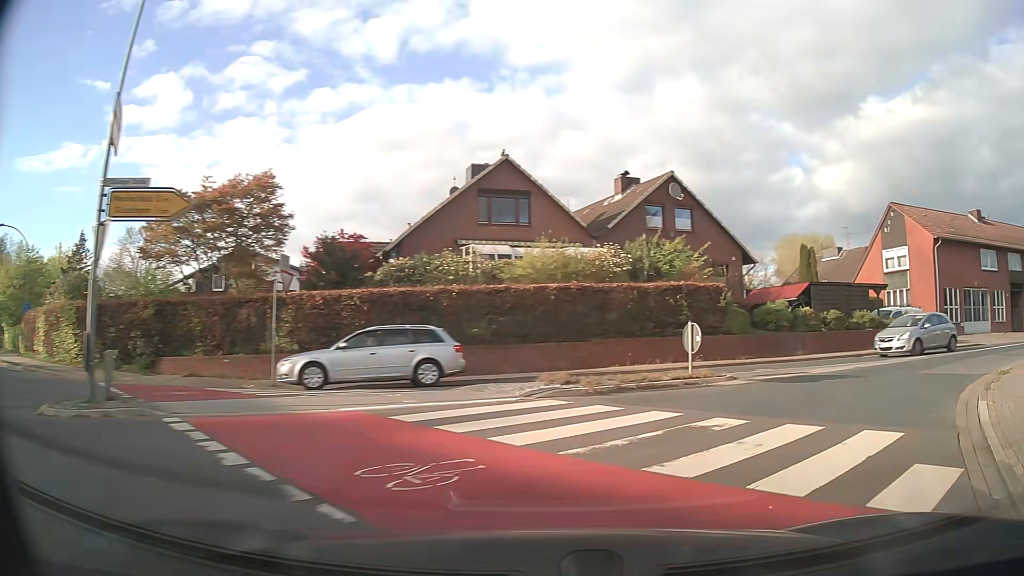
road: tertiary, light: Day
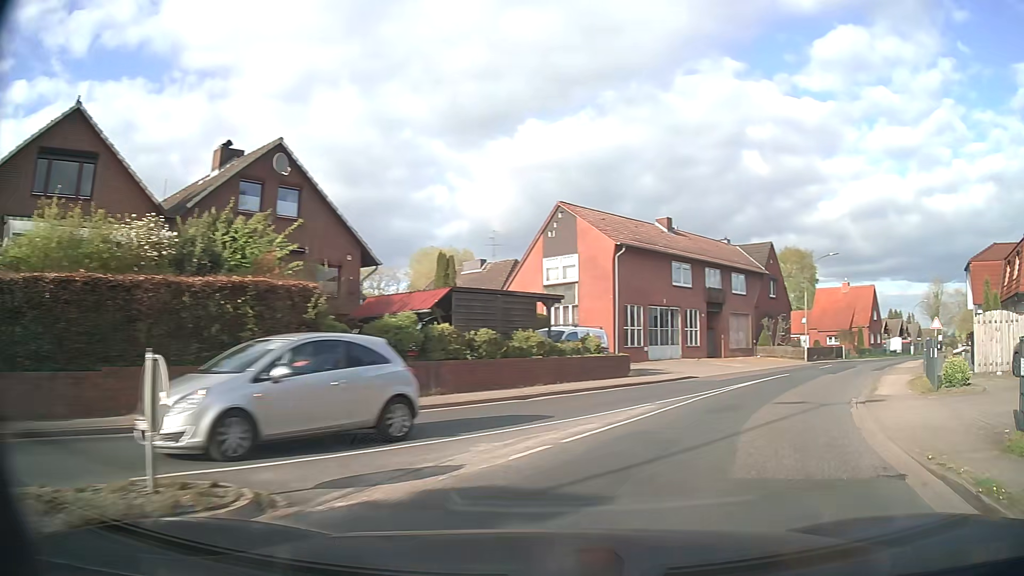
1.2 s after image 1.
(+2.4, +8.4) m; +32°
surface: asphalt
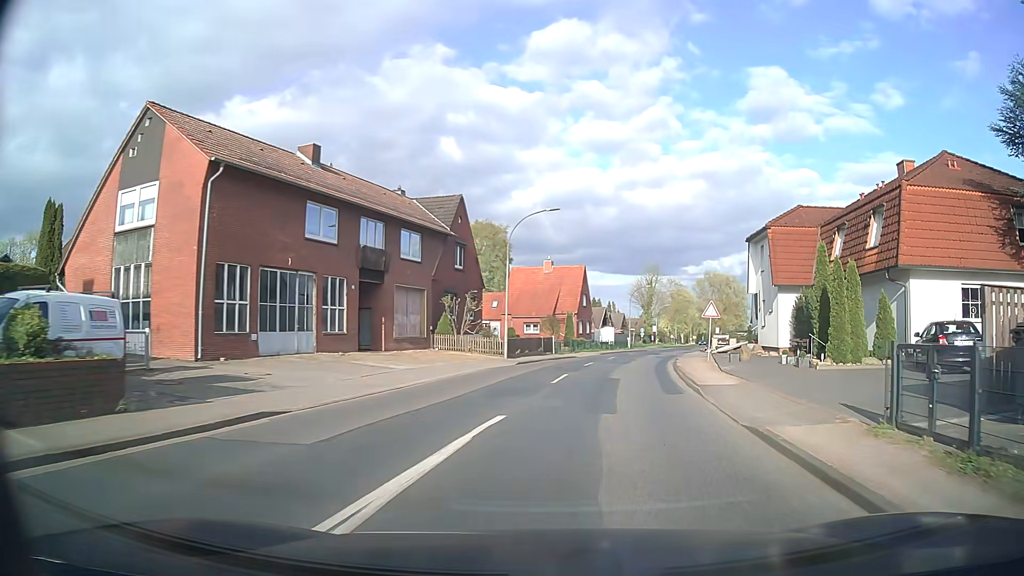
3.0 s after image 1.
(+4.2, +14.3) m; +28°
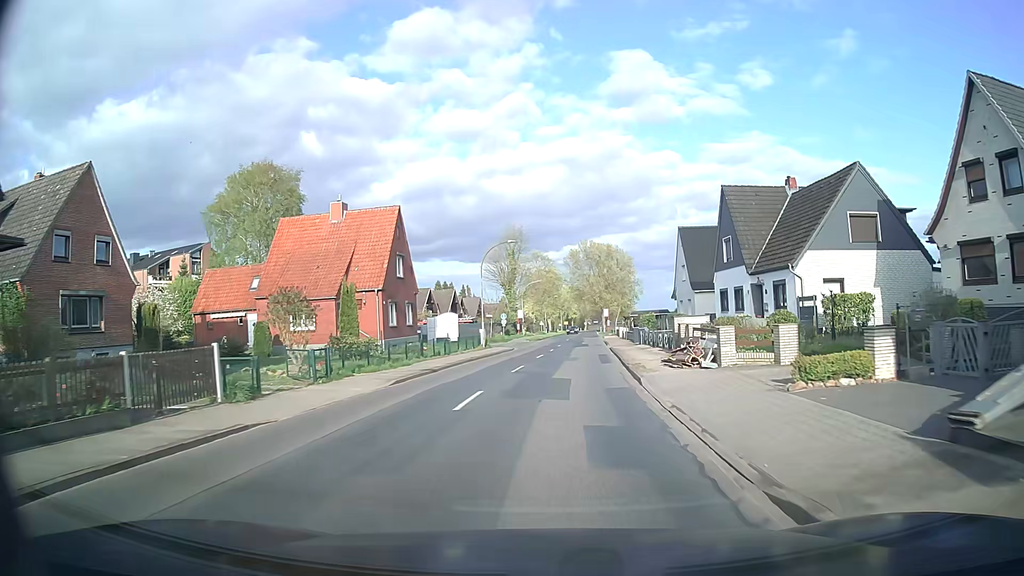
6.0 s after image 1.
(+4.4, +33.2) m; +12°
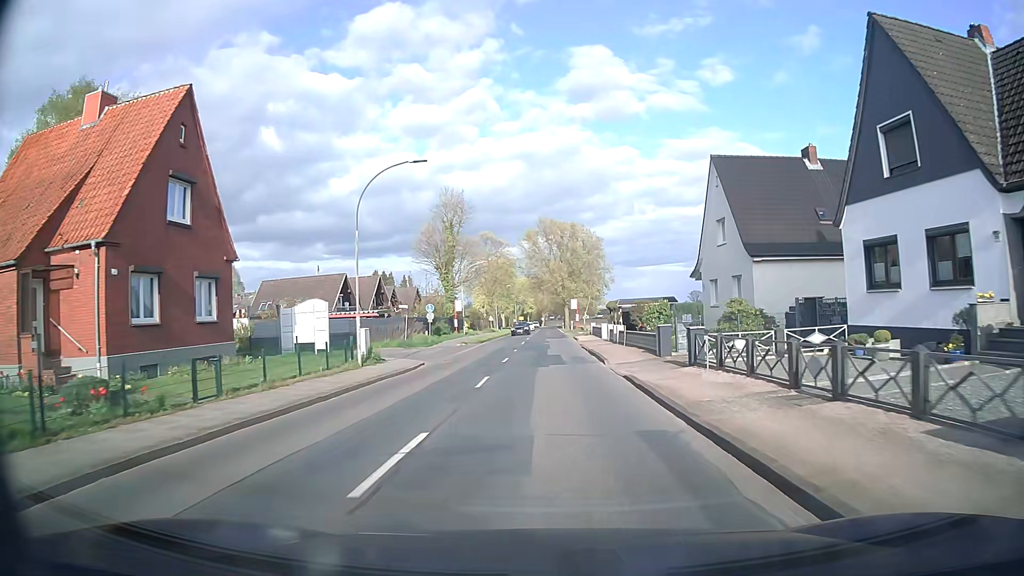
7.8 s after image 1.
(+0.7, +23.2) m; +4°
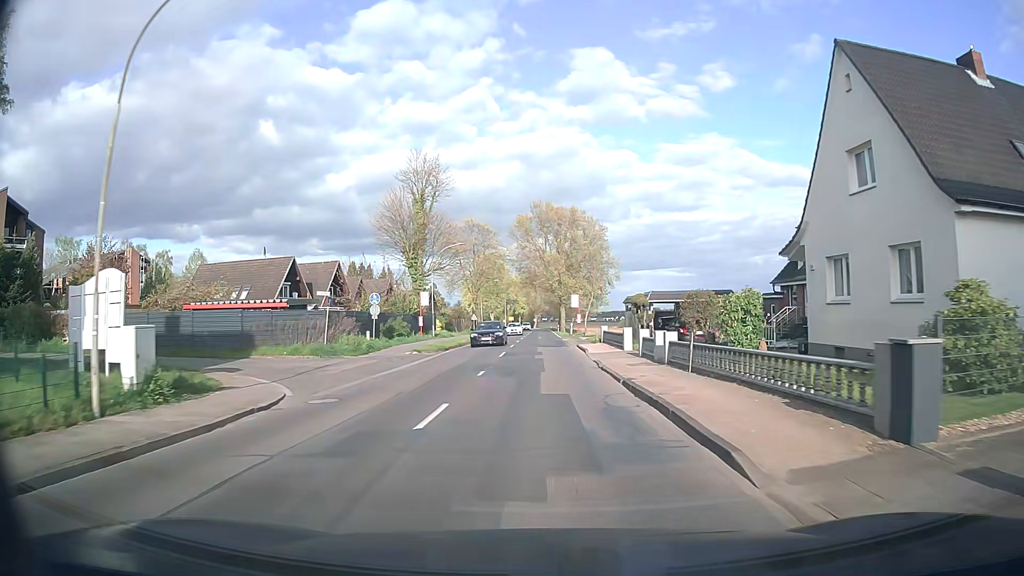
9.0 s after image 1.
(+0.1, +15.4) m; +1°
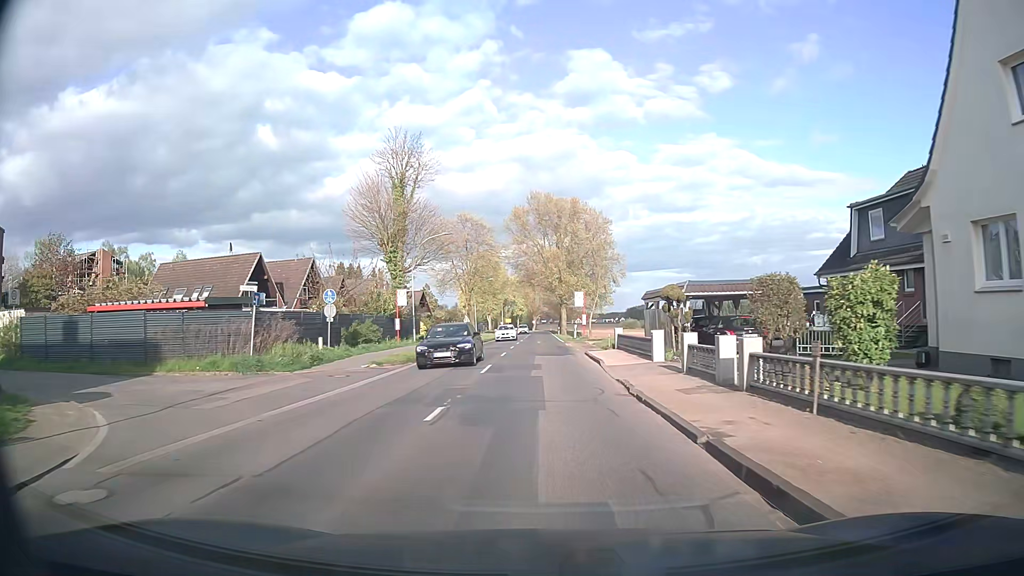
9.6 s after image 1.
(0.0, +7.7) m; 0°
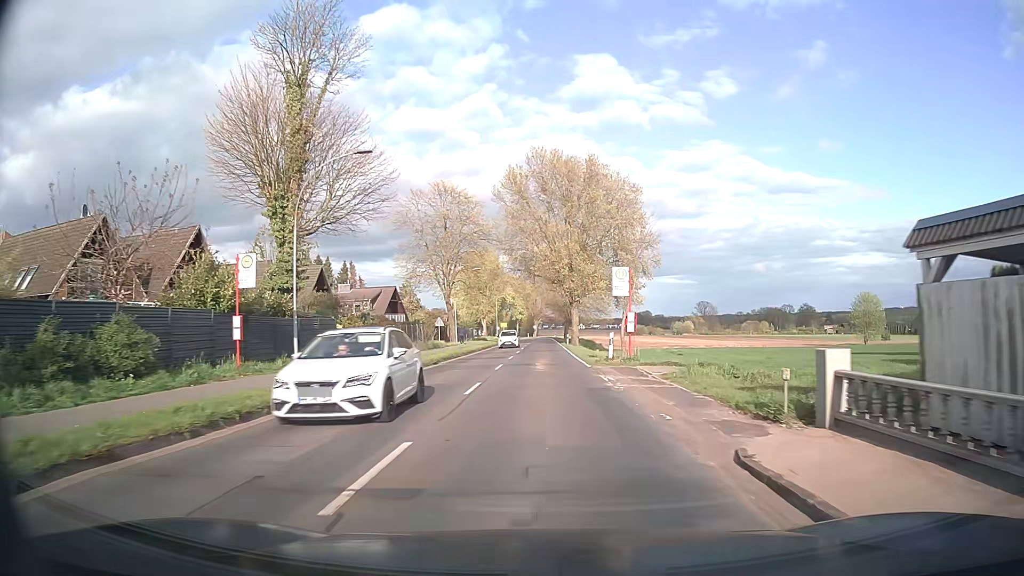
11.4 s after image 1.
(-0.2, +23.2) m; 0°
(0, +10) (0, +20) (0, +30) (0, +40) (0, +50) (0, +60) (0, +70) (0, +80) (0, +90) (0, +100) m
